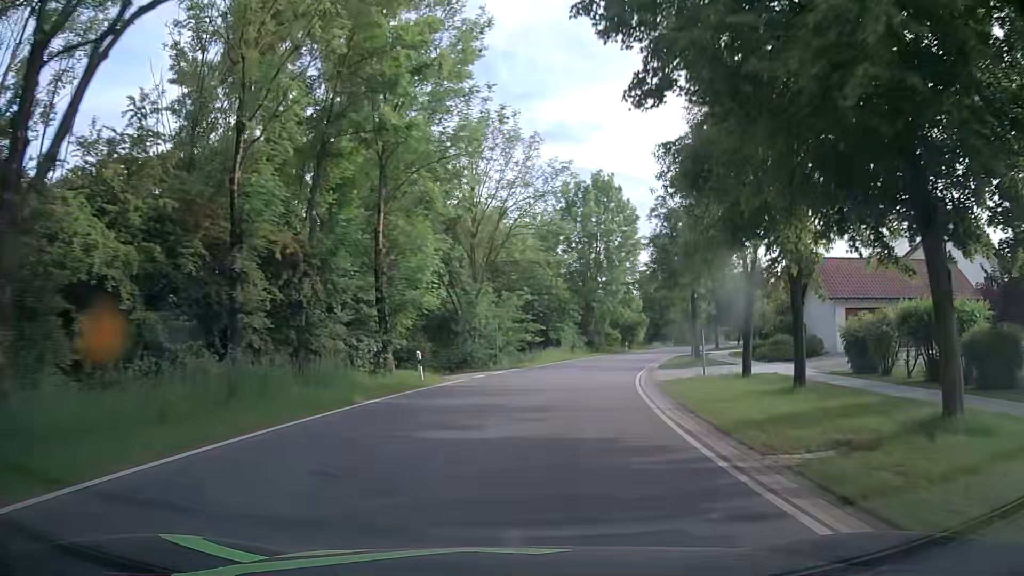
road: secondary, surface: asphalt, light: Day
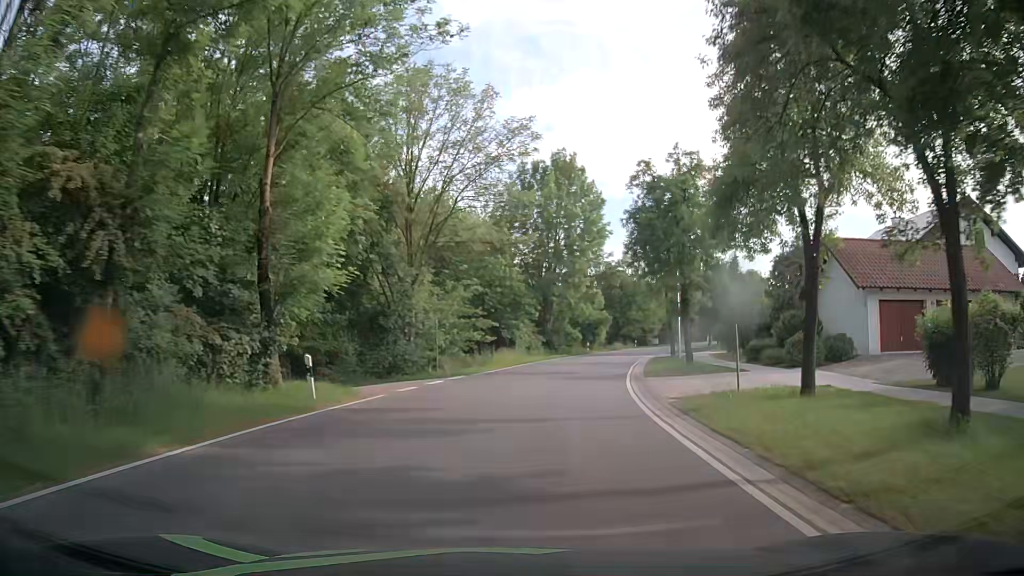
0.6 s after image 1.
(+0.2, +7.6) m; +4°
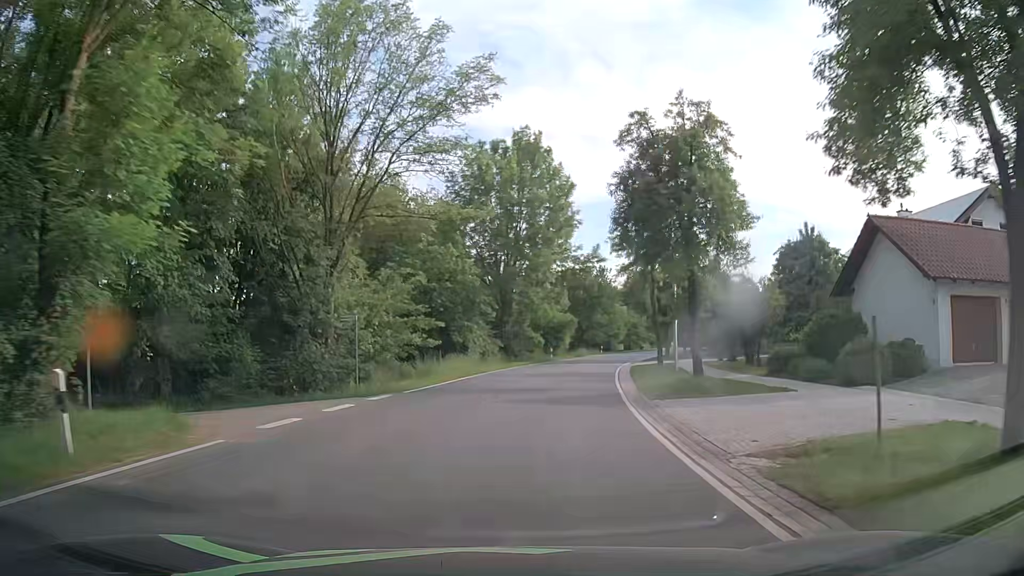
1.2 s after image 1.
(+0.2, +7.6) m; +4°
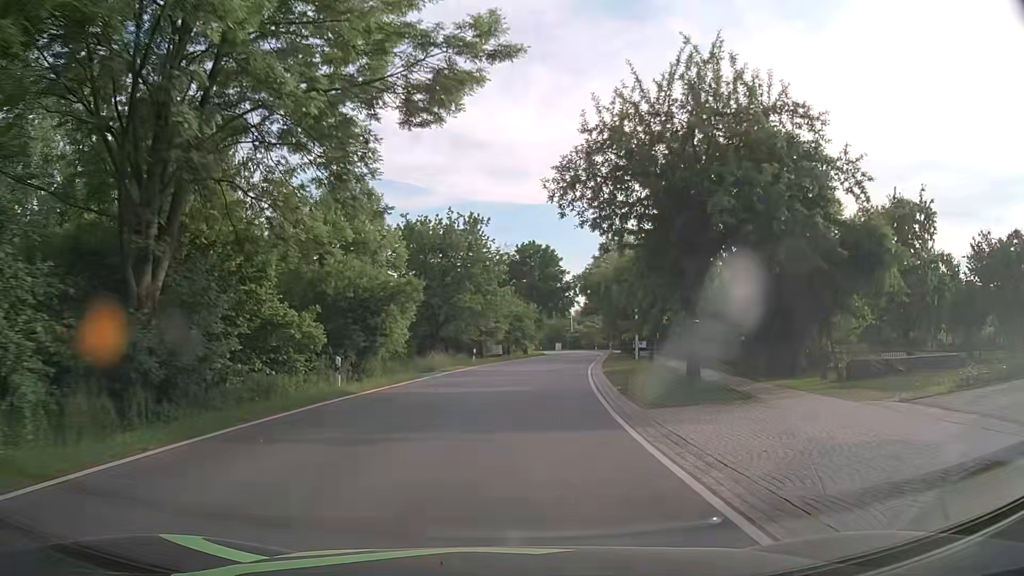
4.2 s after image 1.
(+4.2, +38.0) m; +12°
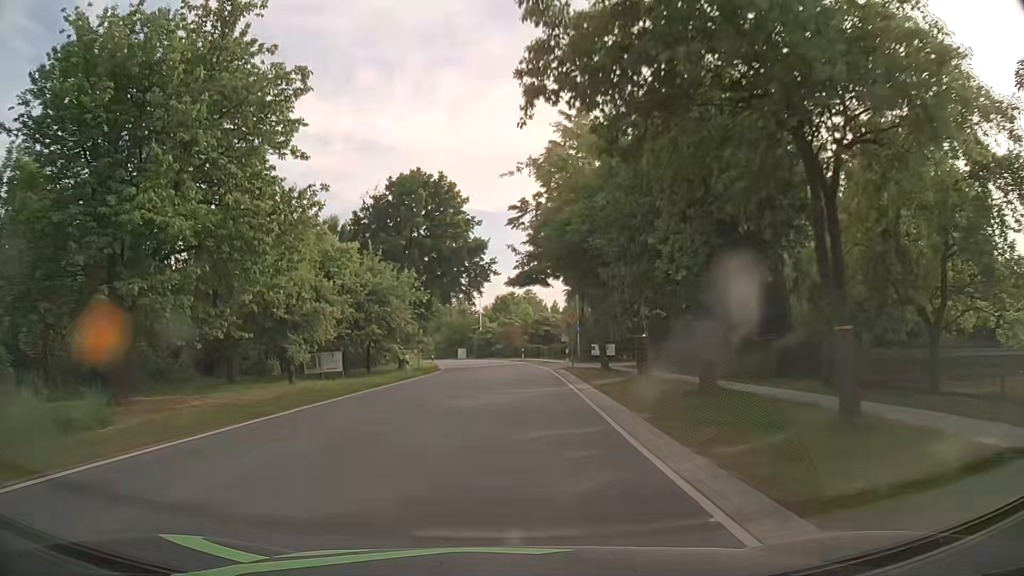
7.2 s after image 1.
(+2.7, +38.1) m; +8°
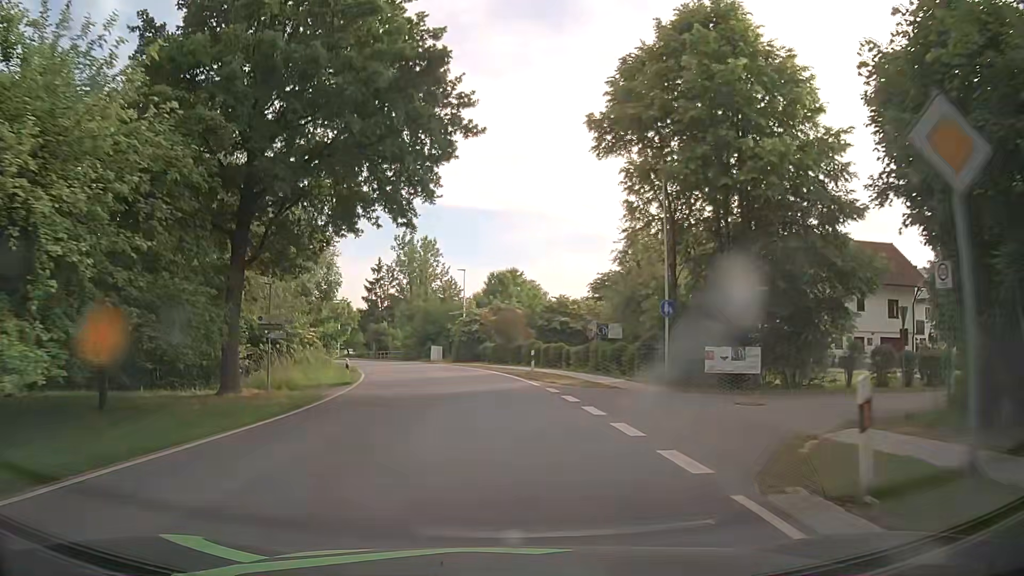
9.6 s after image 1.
(+0.2, +30.5) m; 0°
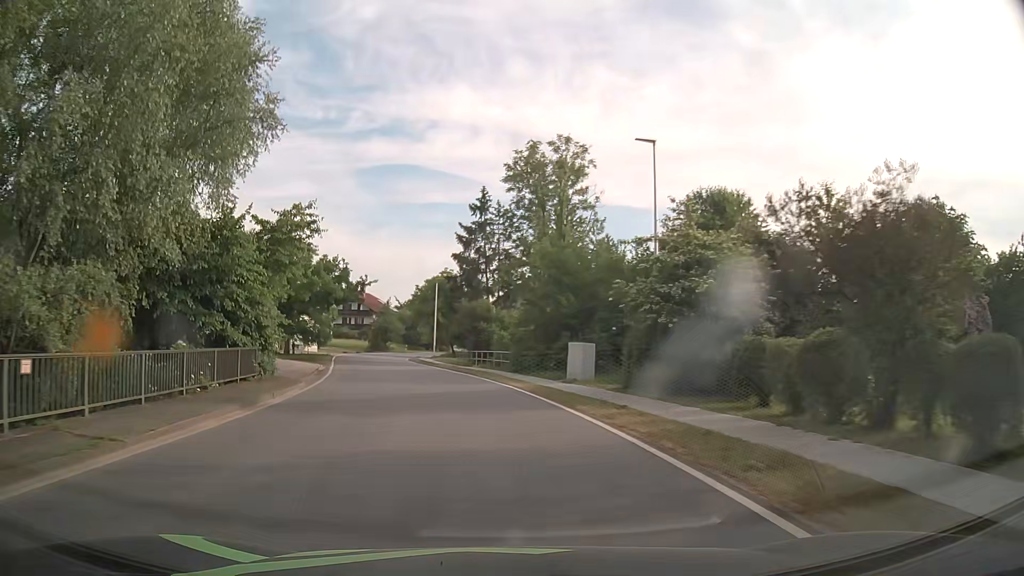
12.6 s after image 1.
(-2.9, +37.9) m; -12°
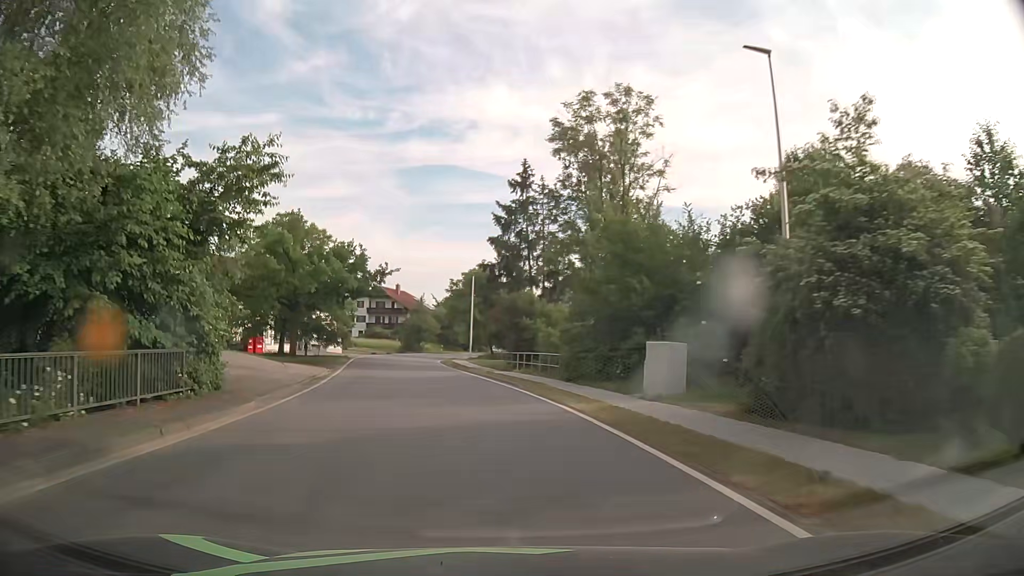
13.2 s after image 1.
(-0.2, +7.6) m; -3°
(0, +10) (-2, +20) (-3, +30) (-5, +40) (-7, +49) (-8, +59) (-8, +69) (-7, +79) (-6, +89) (-3, +99) m
